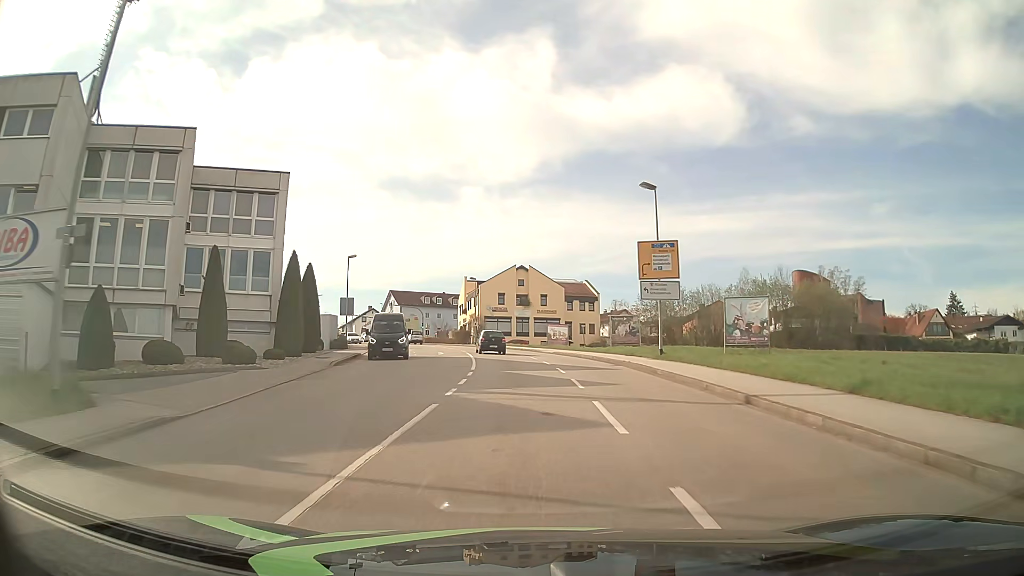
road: tertiary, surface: asphalt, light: Day
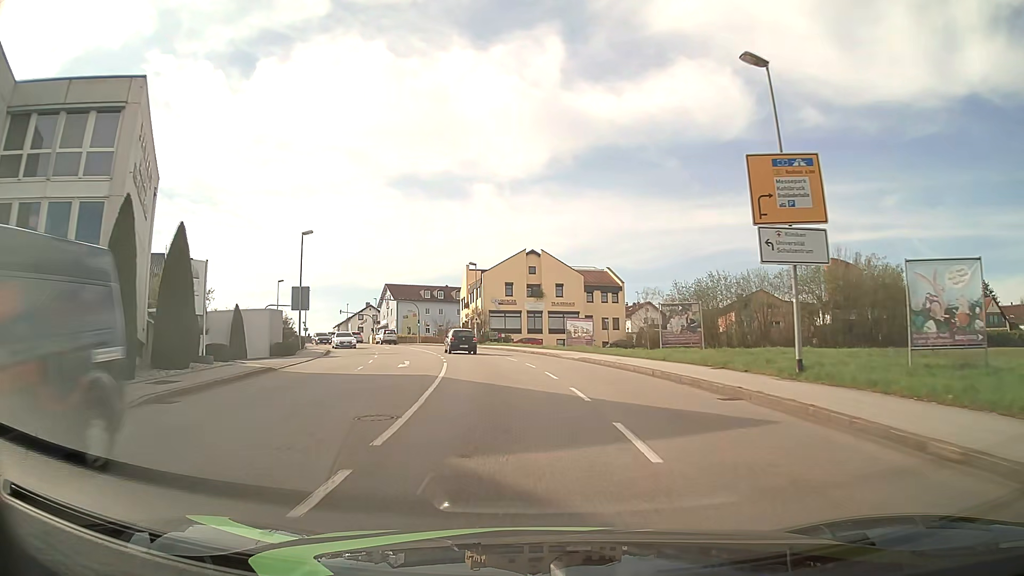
(-0.2, +15.4) m; -1°
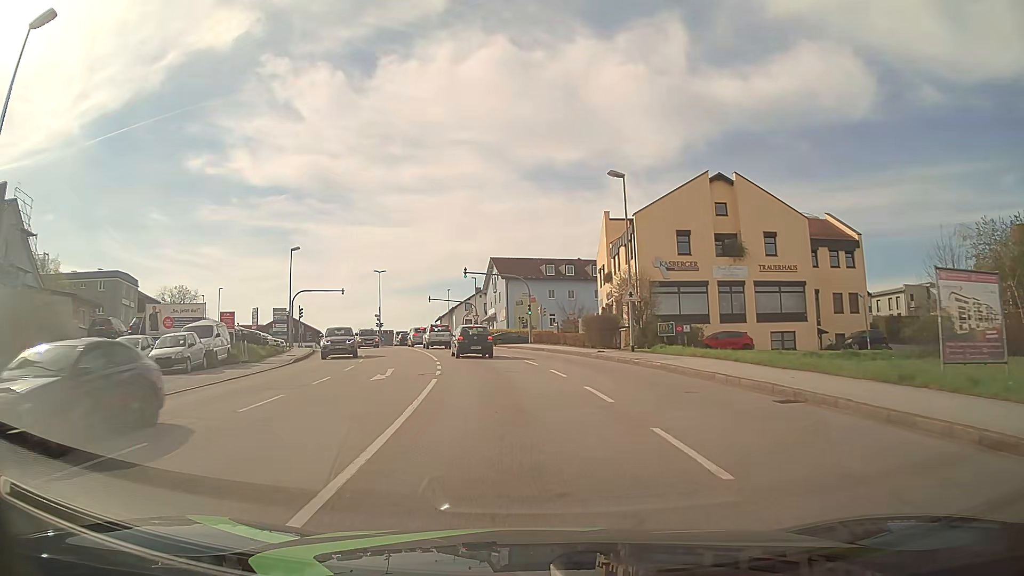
(-3.4, +36.7) m; -12°
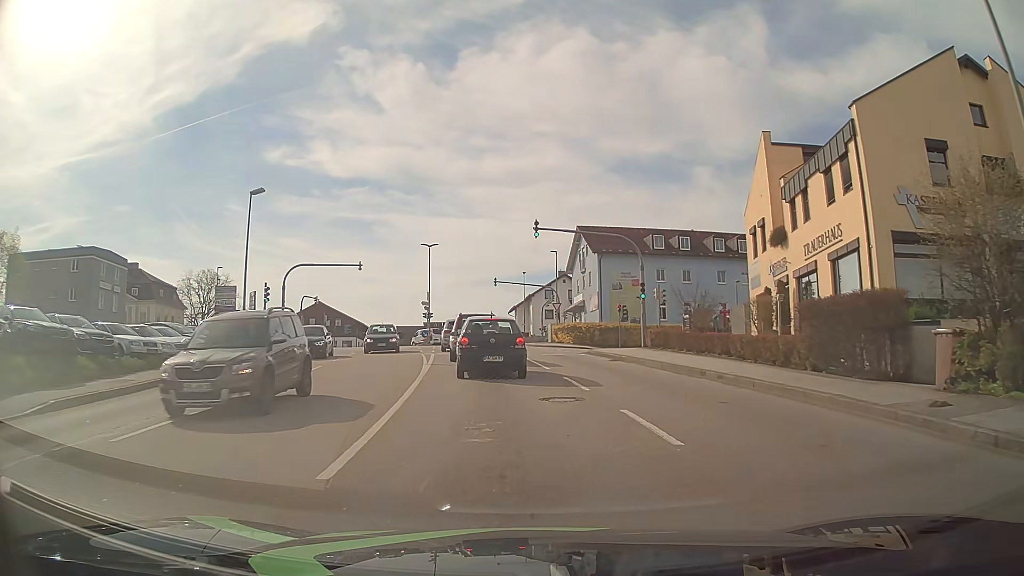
(-1.4, +21.8) m; -8°
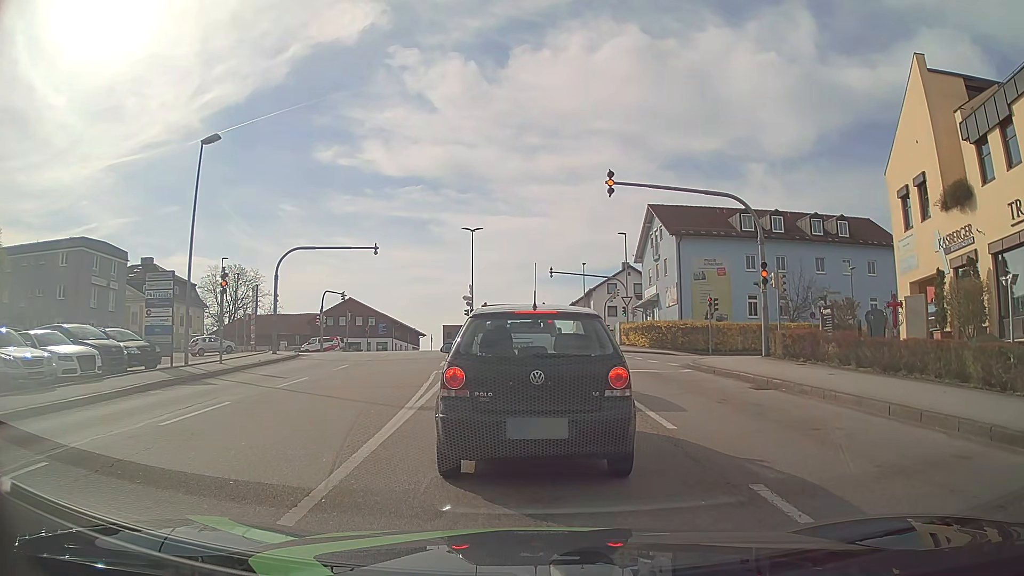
(-0.4, +10.2) m; -3°
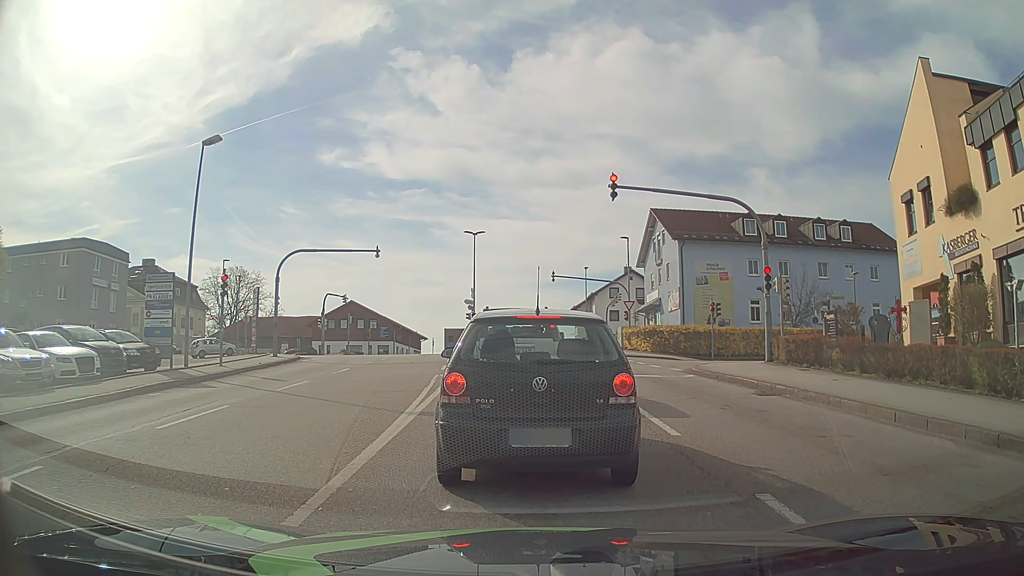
(0.0, +0.2) m; 0°
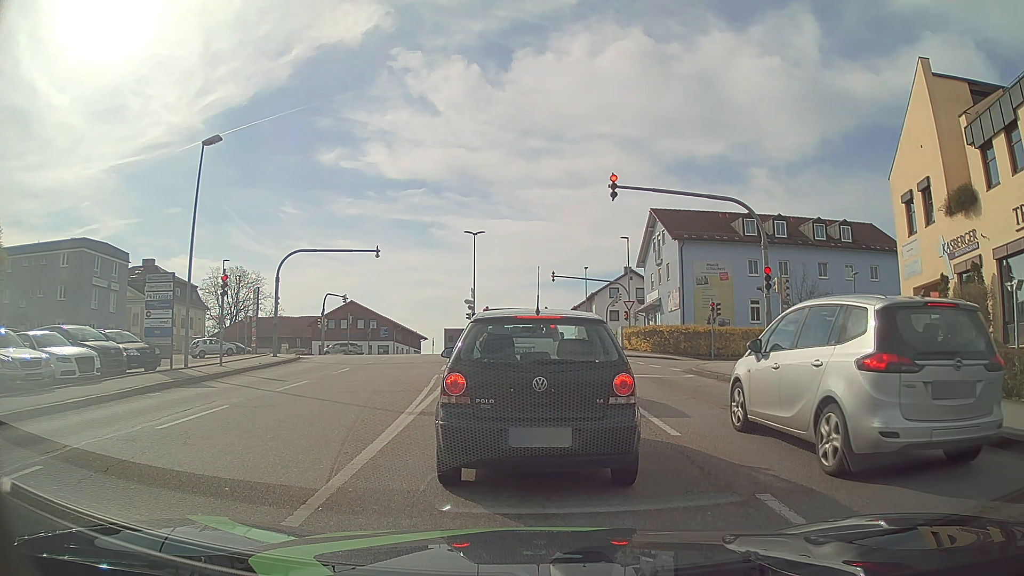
(0.0, 0.0) m; 0°
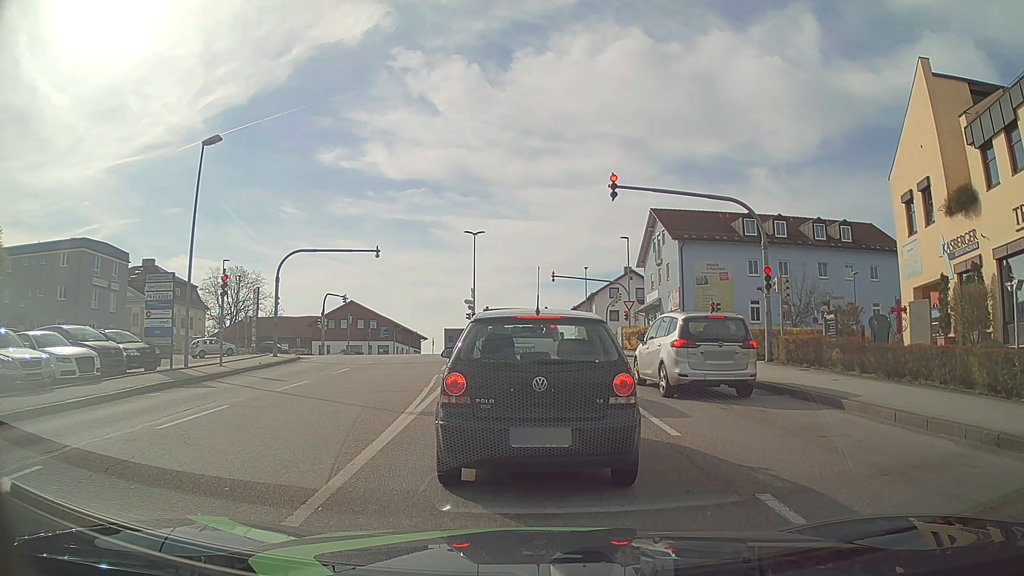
(0.0, 0.0) m; 0°
(0, +10) (-1, +20) (-2, +30) (-2, +40) (-3, +50) (-4, +60) (-8, +69) (-17, +73) (-27, +73) (-37, +73) m
